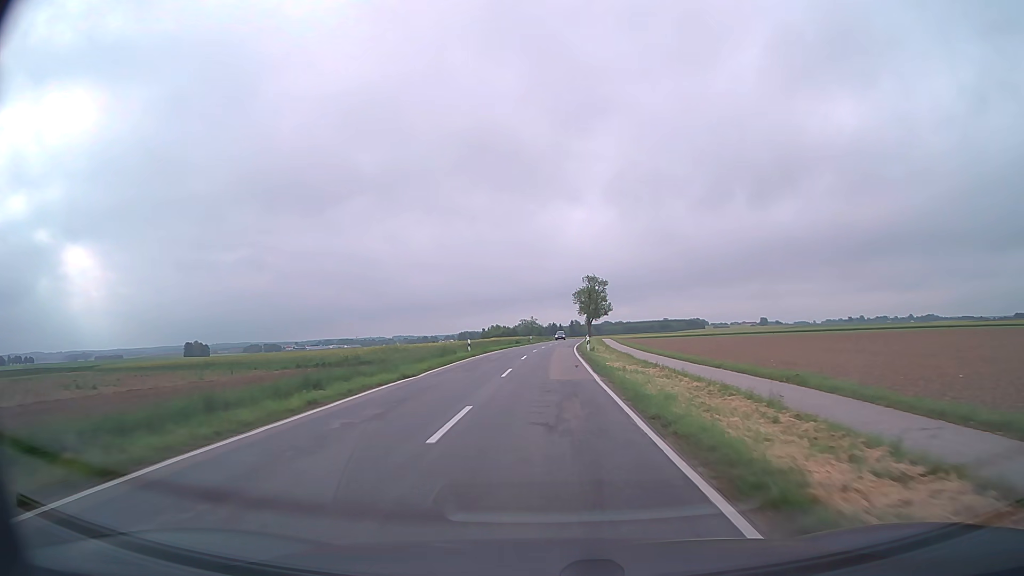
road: tertiary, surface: asphalt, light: Day
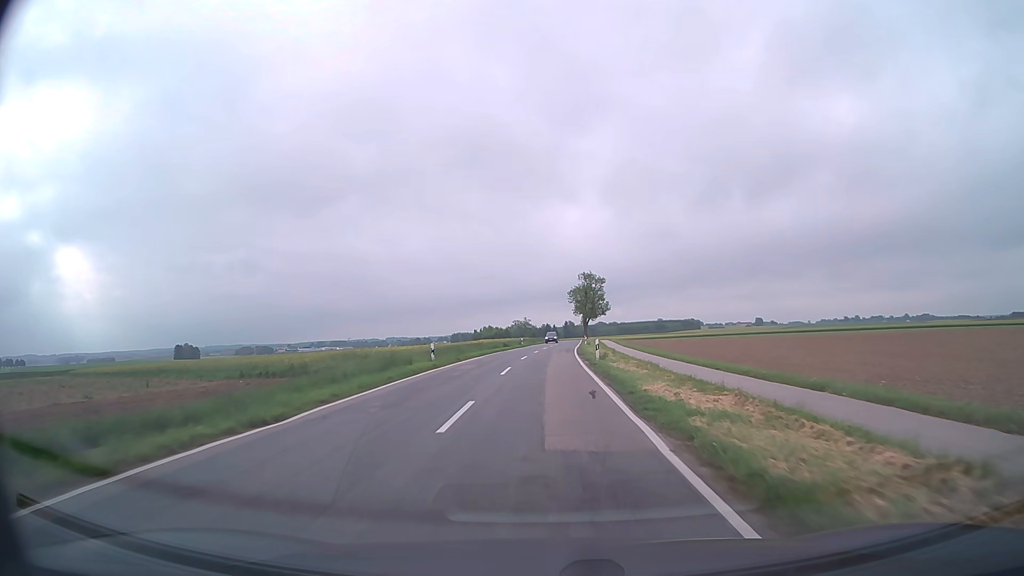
(0.0, +11.2) m; 0°
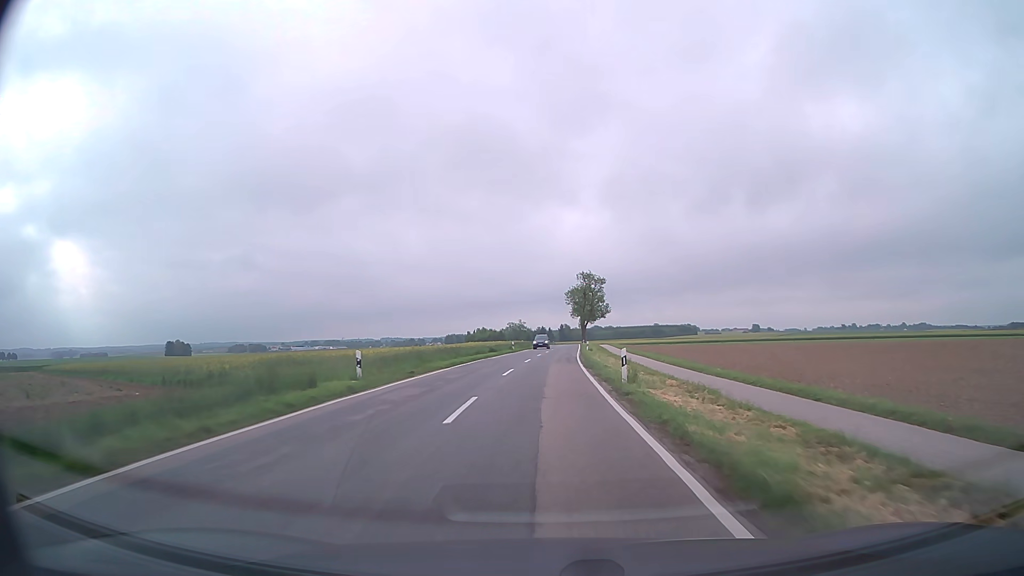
(0.0, +11.1) m; 0°
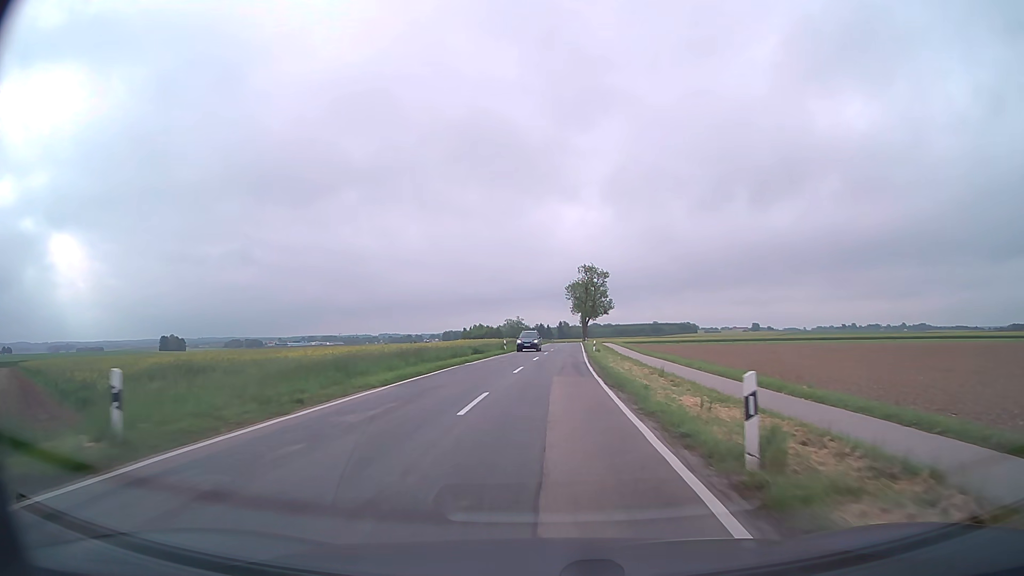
(+0.1, +11.0) m; 0°
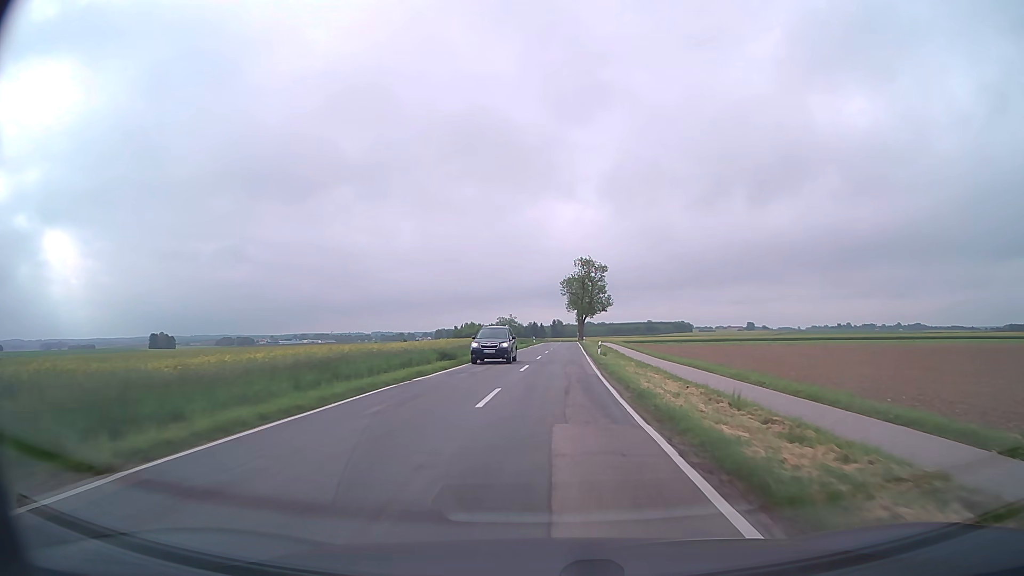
(0.0, +11.0) m; +1°
